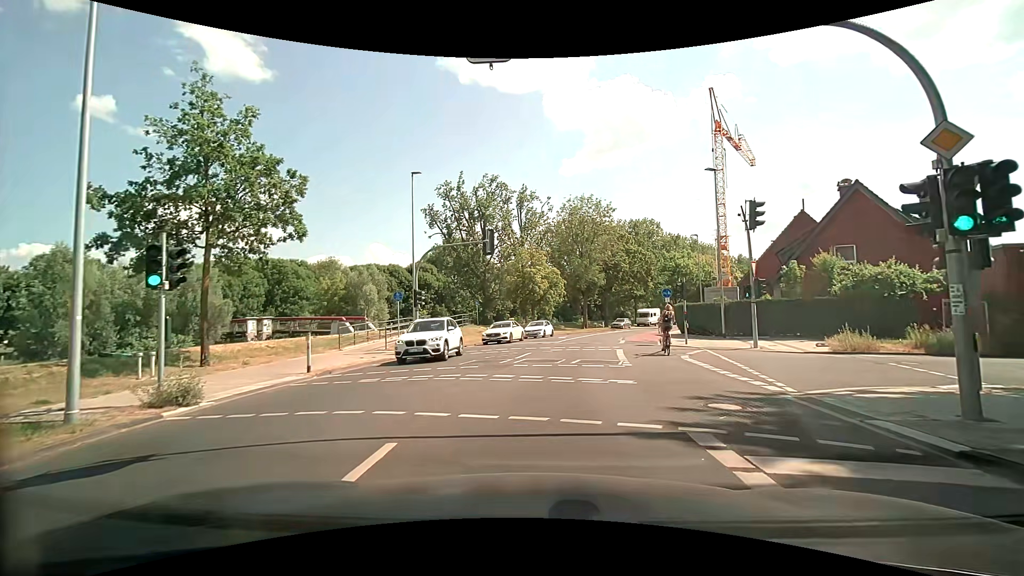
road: secondary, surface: asphalt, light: Day
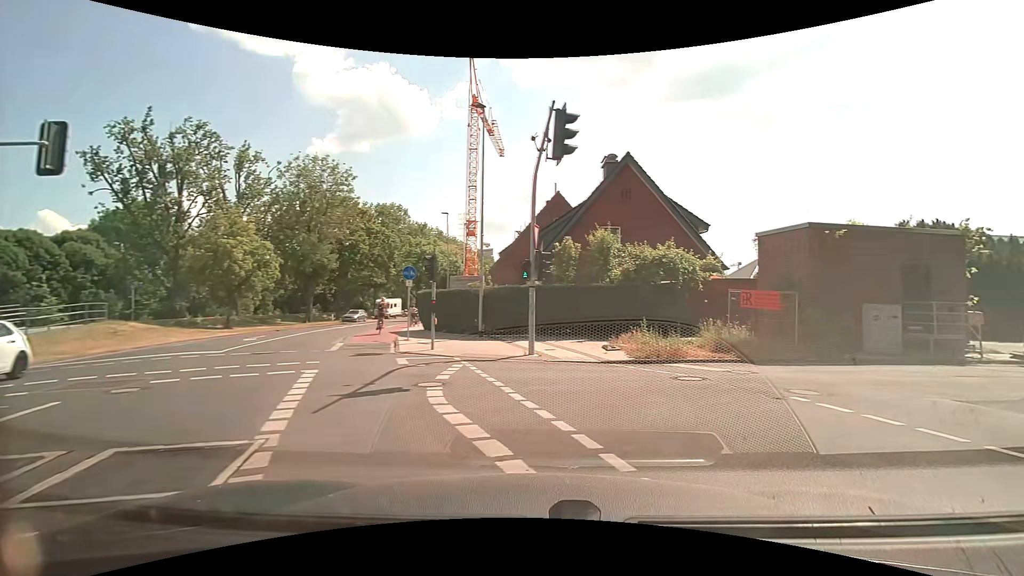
(+1.7, +10.6) m; +26°
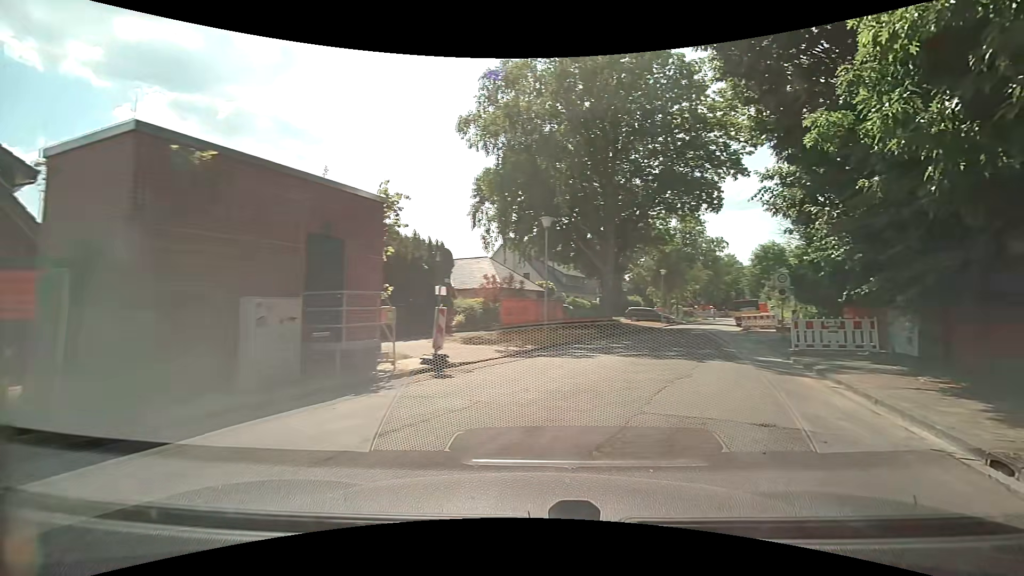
(+4.8, +8.8) m; +59°
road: residential
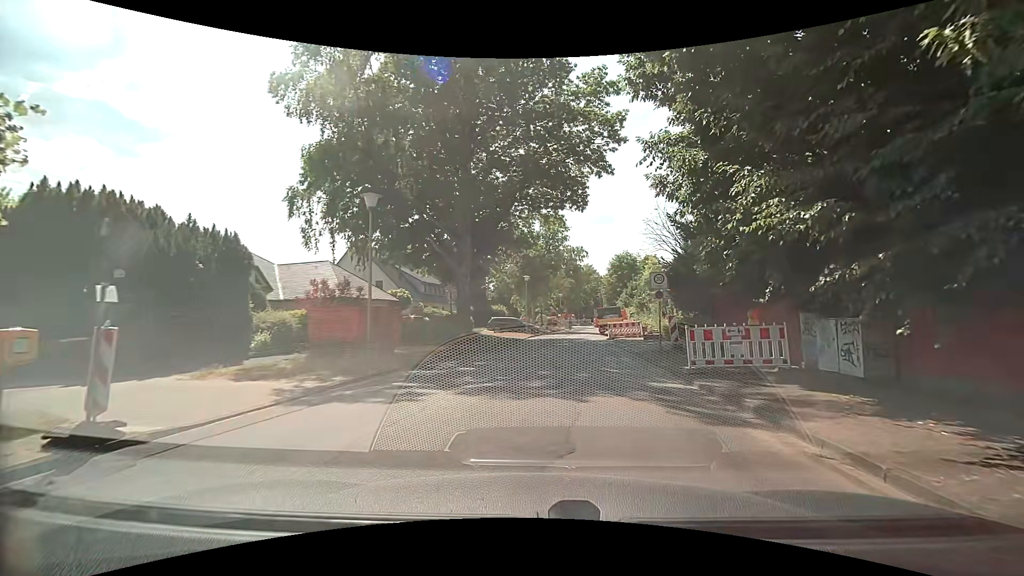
(+0.9, +5.5) m; +15°
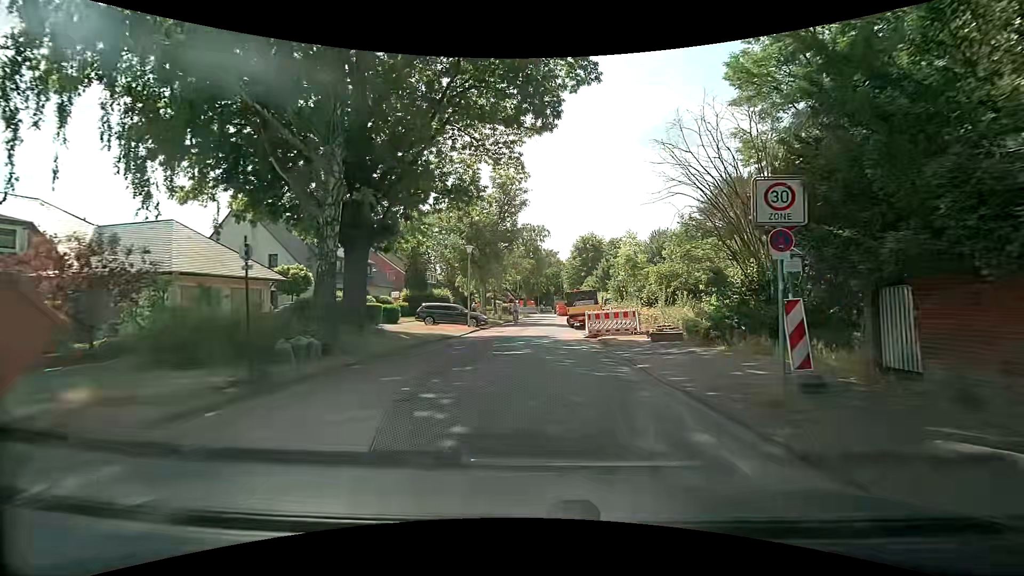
(+0.7, +12.2) m; +6°
